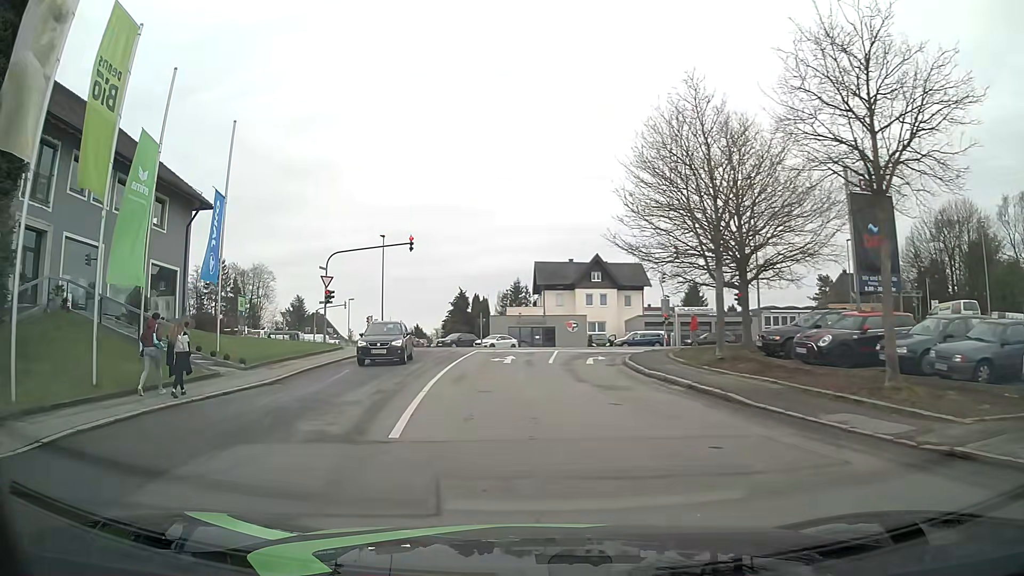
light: Day
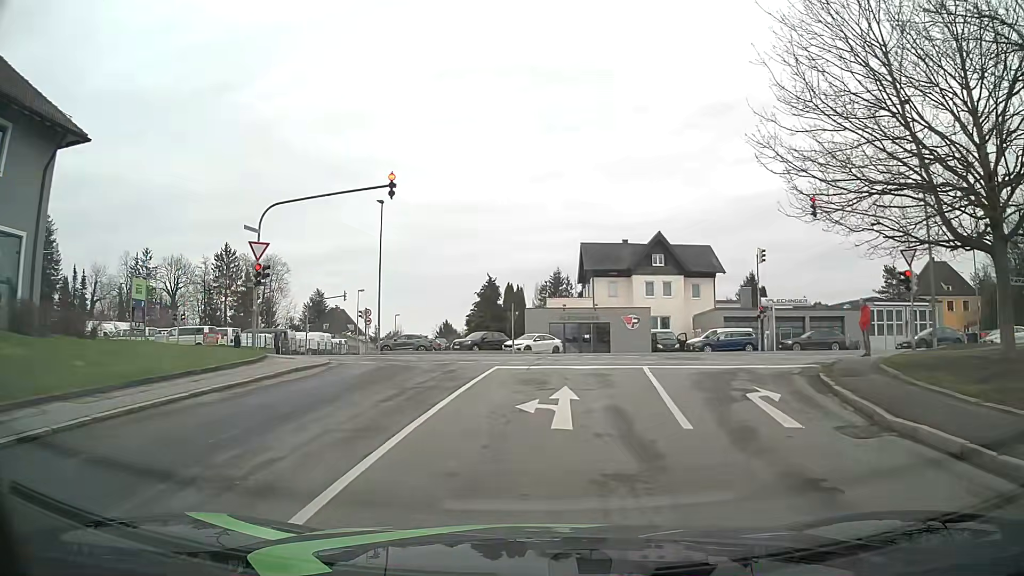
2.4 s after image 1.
(-0.5, +15.6) m; -2°
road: residential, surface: asphalt
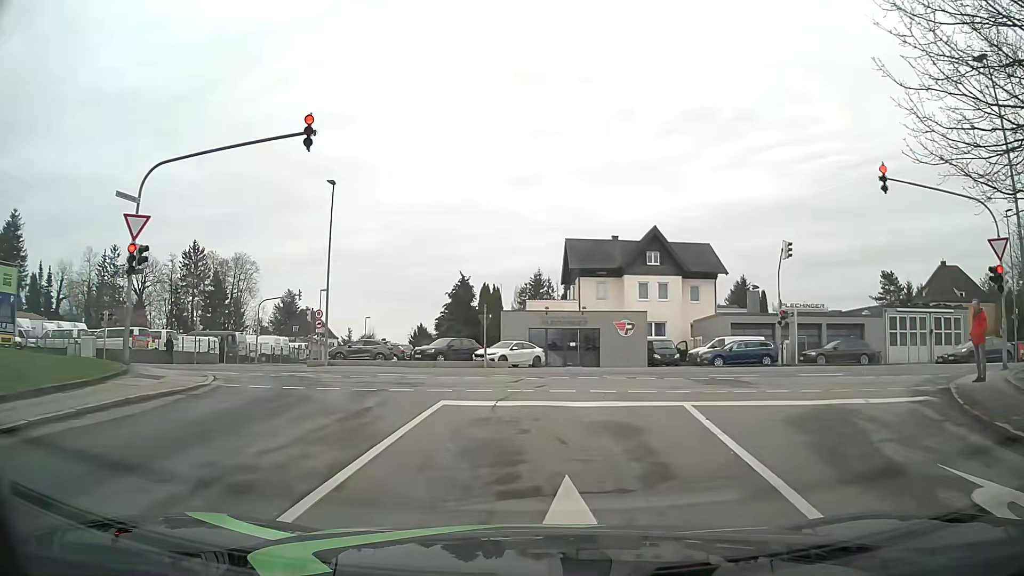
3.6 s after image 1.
(0.0, +7.1) m; +2°
